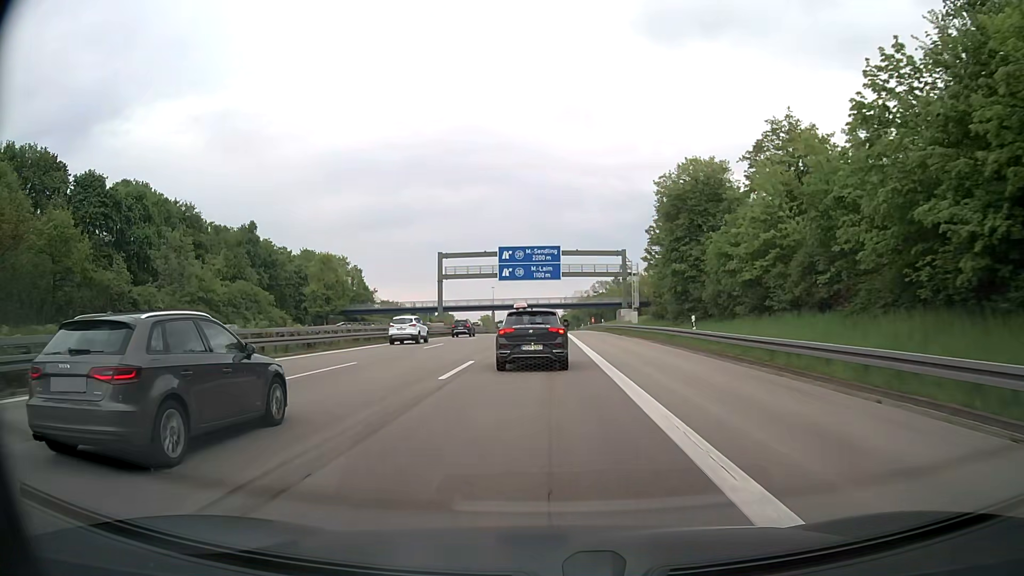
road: motorway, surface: asphalt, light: Day
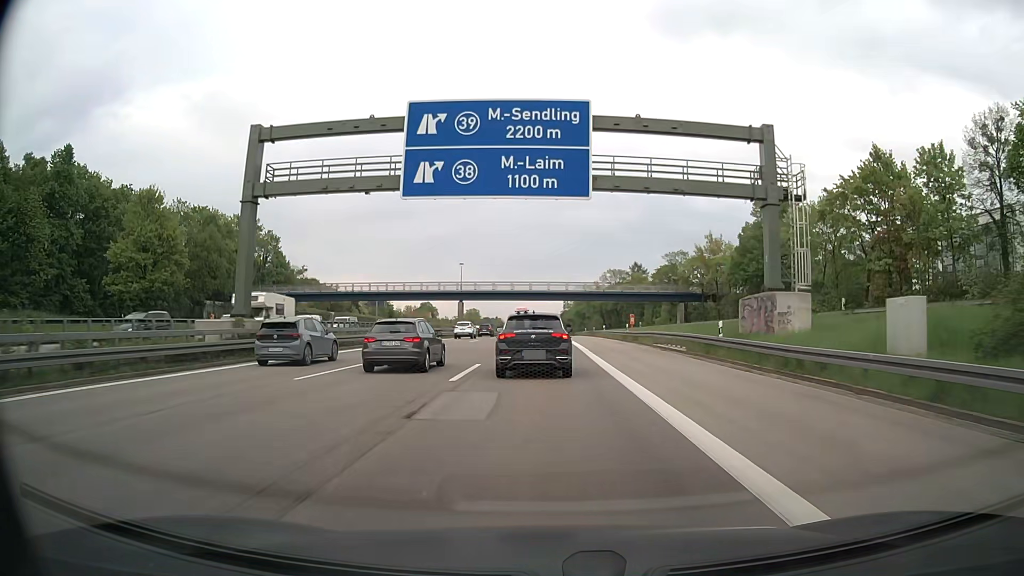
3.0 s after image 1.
(+0.3, +53.8) m; 0°
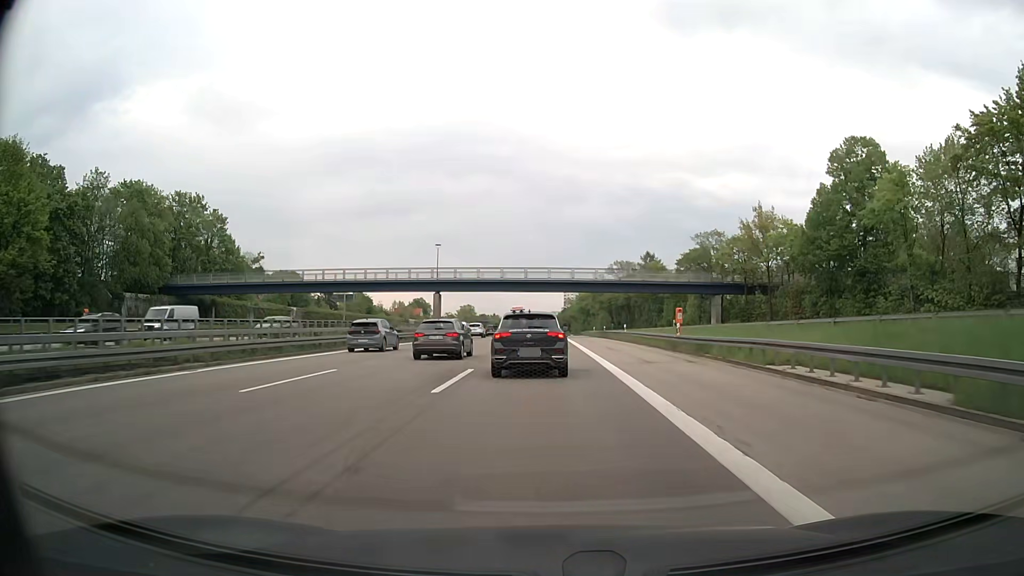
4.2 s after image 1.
(0.0, +20.9) m; 0°
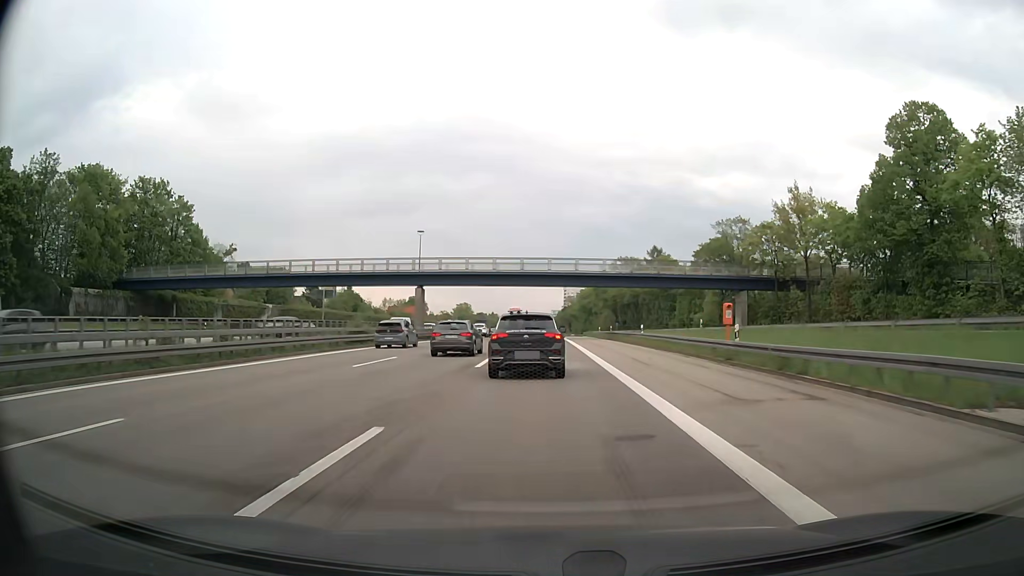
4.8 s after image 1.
(0.0, +10.4) m; 0°
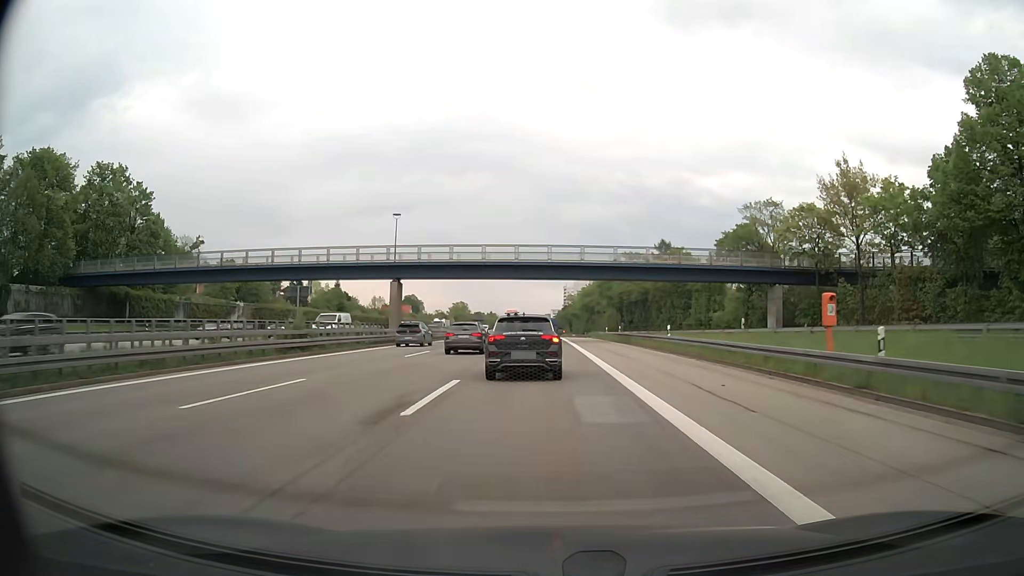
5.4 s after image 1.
(0.0, +10.4) m; 0°
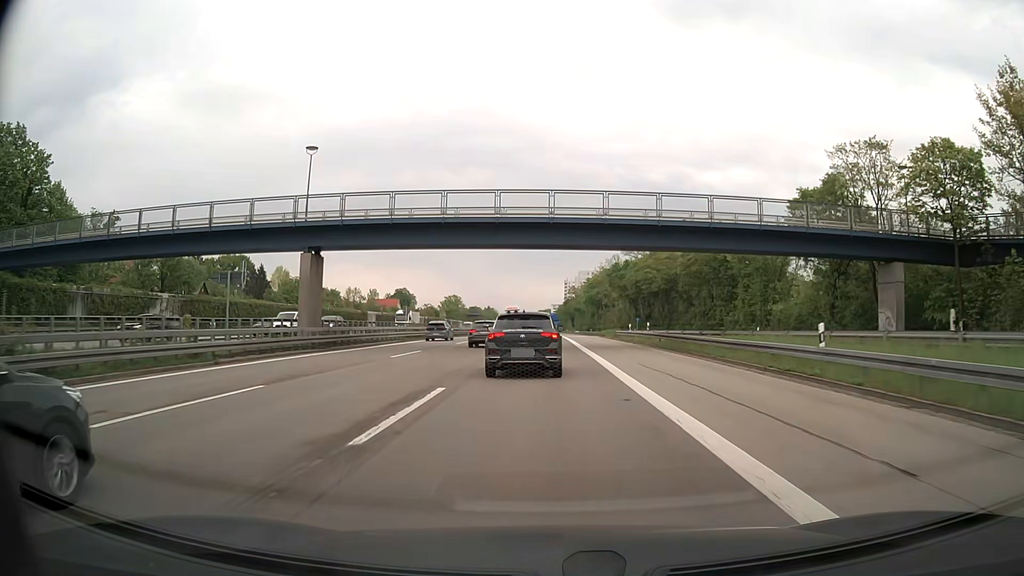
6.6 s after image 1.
(0.0, +20.7) m; 0°
